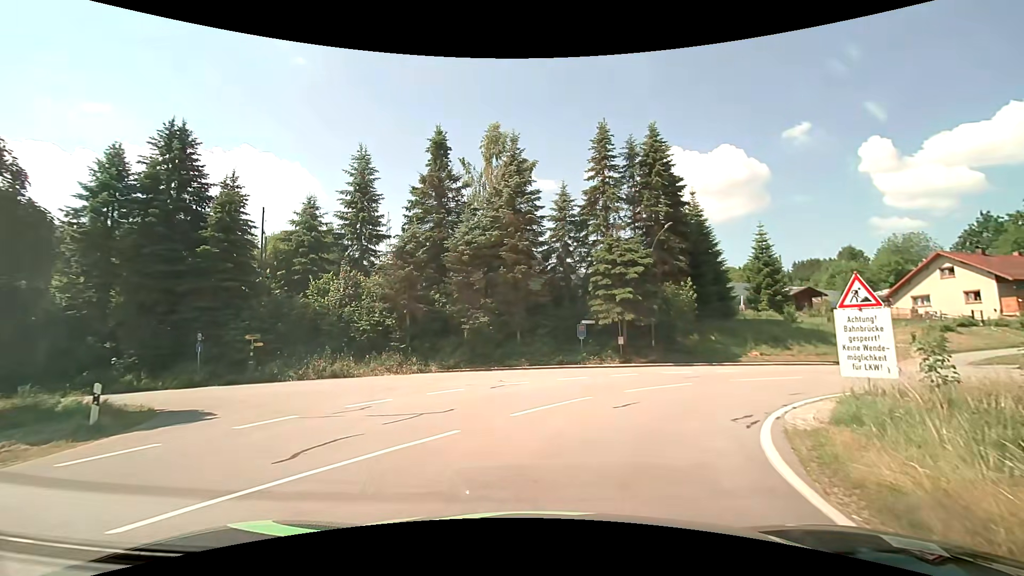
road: tertiary_link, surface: asphalt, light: Day
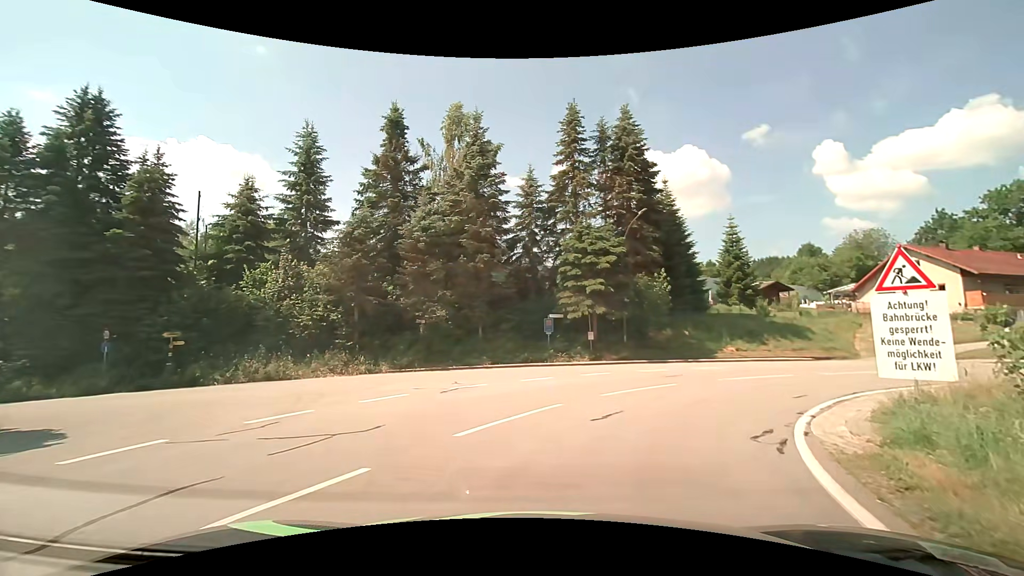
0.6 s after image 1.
(+0.1, +2.8) m; +3°
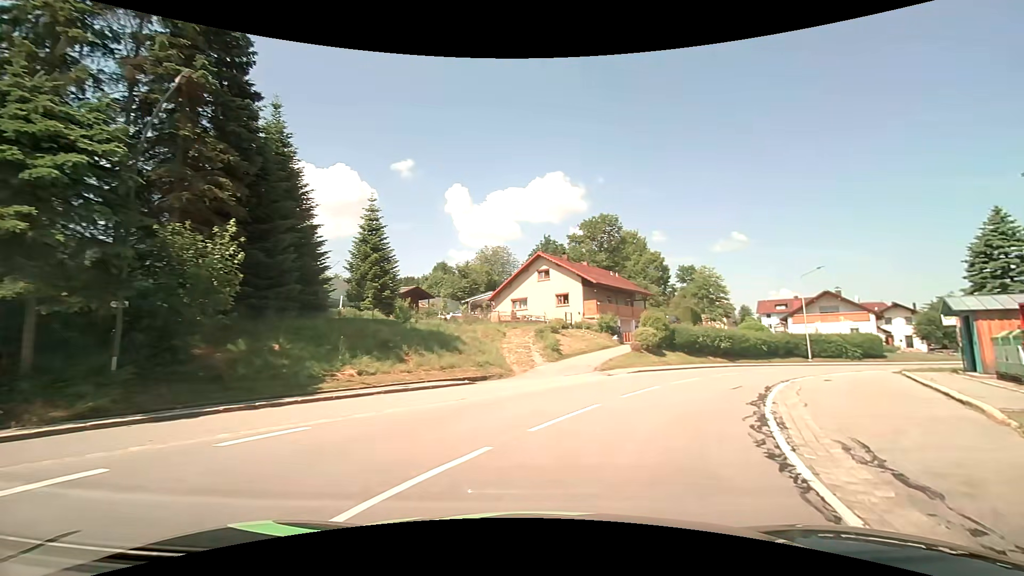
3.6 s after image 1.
(+4.9, +14.1) m; +40°
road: tertiary
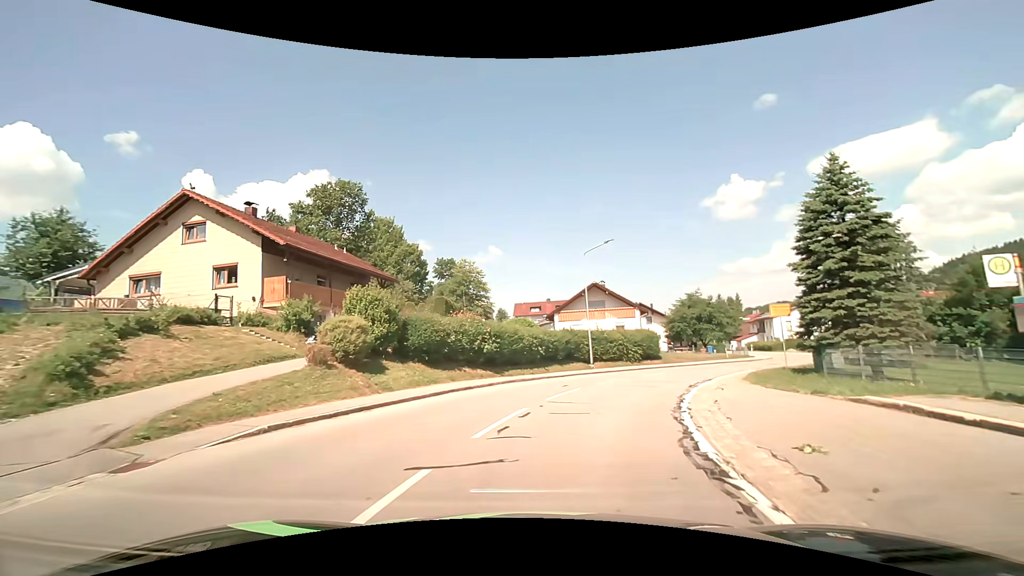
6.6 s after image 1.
(+5.2, +16.9) m; +27°
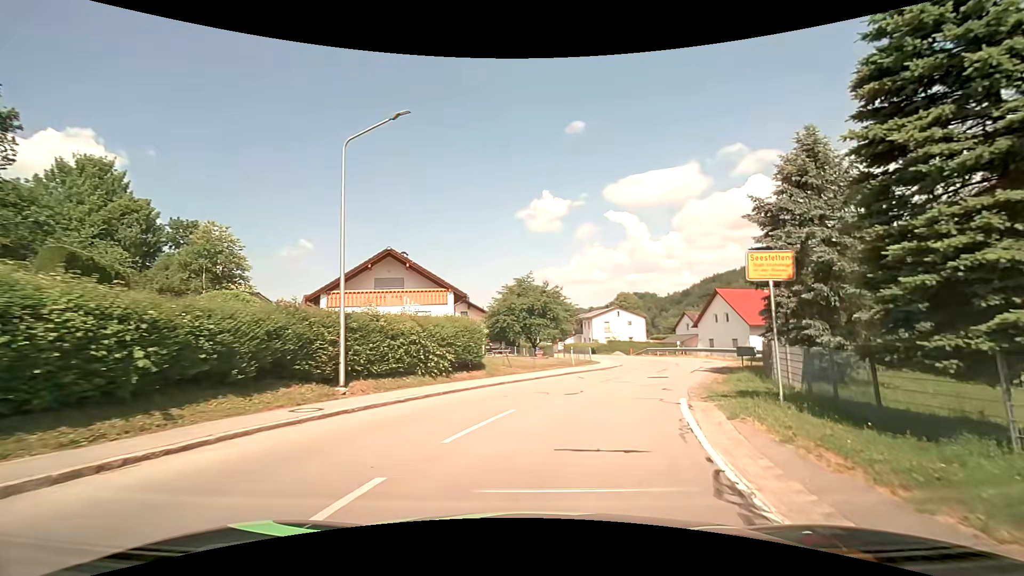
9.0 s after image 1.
(+3.1, +17.3) m; +21°
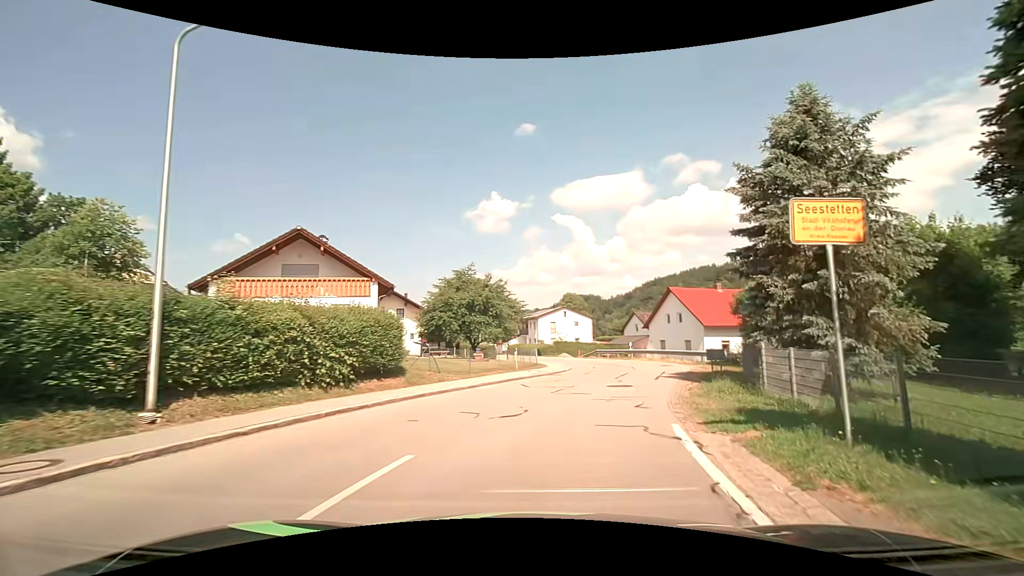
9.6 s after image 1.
(+0.3, +4.6) m; +6°
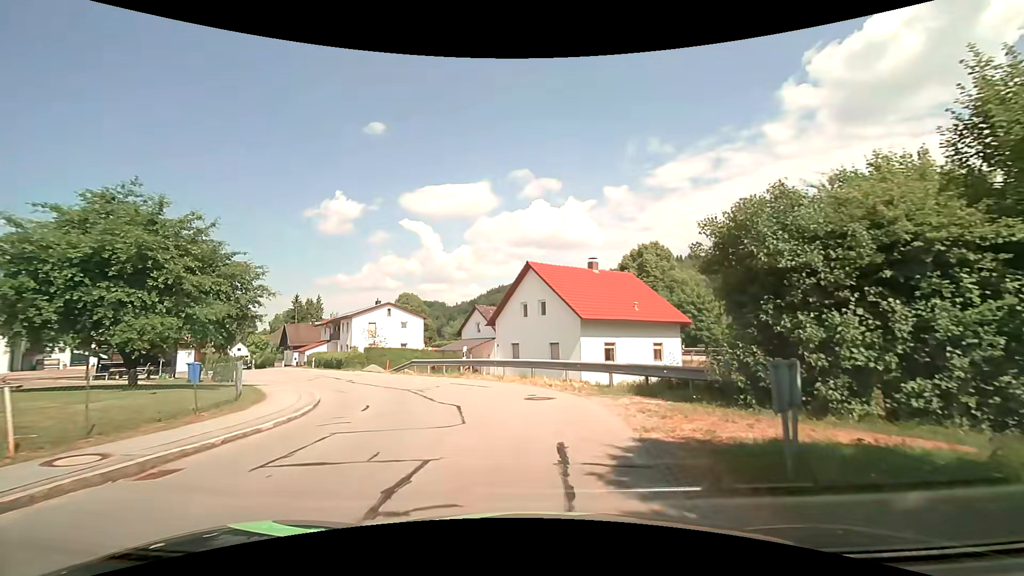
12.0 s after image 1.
(+3.4, +18.0) m; +18°
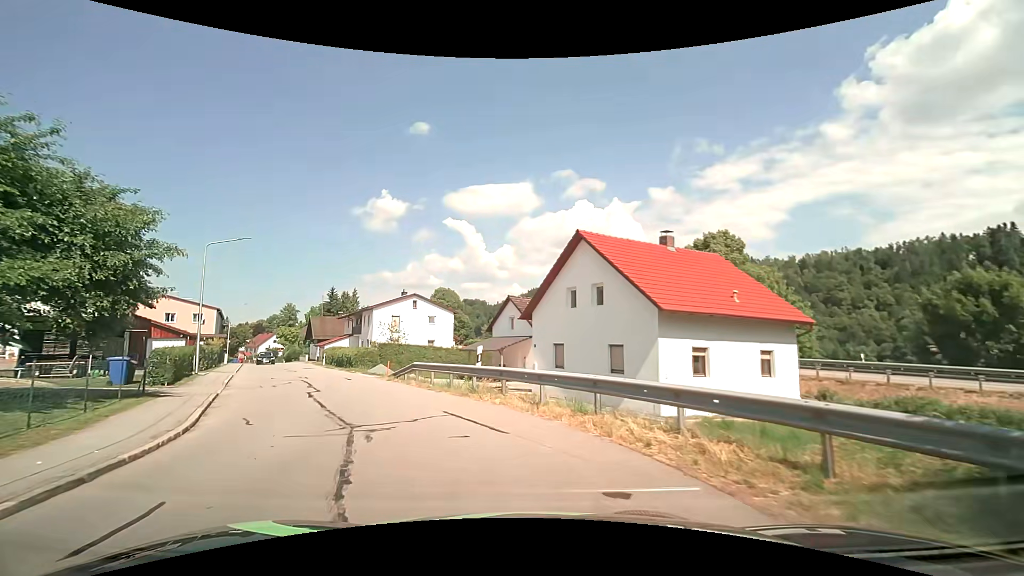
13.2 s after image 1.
(-0.2, +8.3) m; -3°
(-2, +10) (-6, +19) (-11, +27) (-16, +36) (-21, +45) (-26, +53) (-31, +62) (-37, +70) (-42, +79) (-47, +88) m
